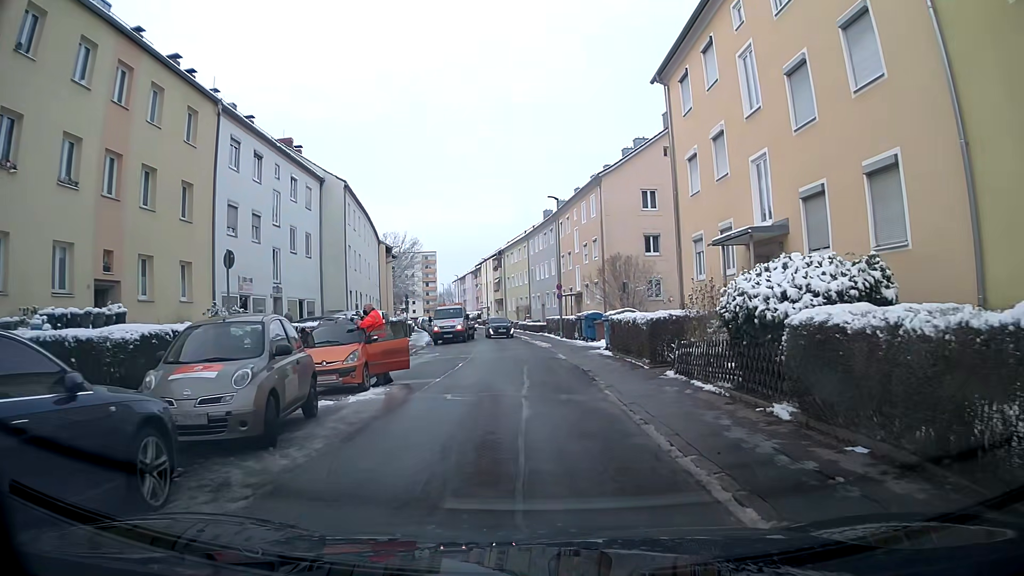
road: residential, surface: asphalt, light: Day
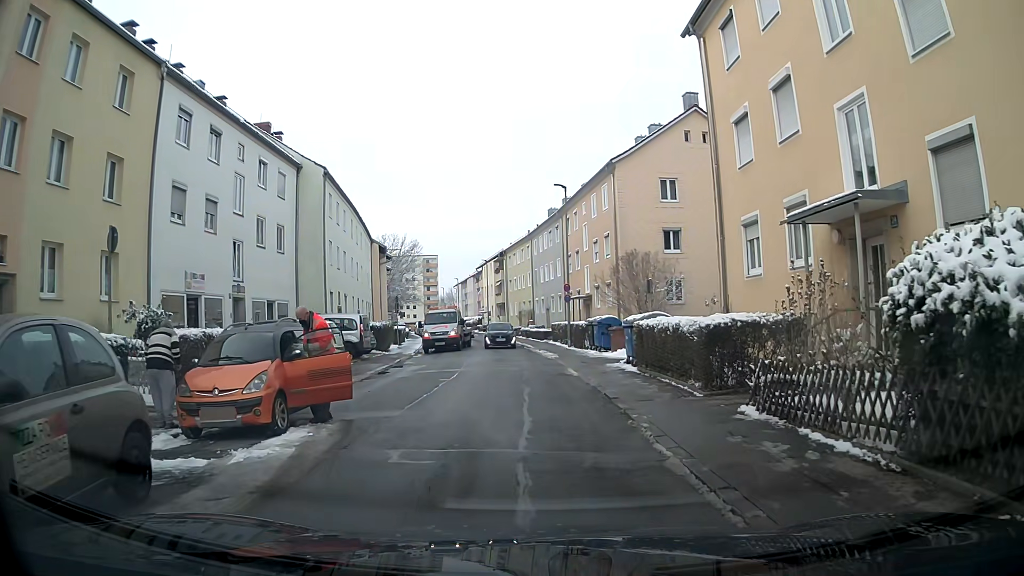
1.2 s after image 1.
(0.0, +4.8) m; -1°
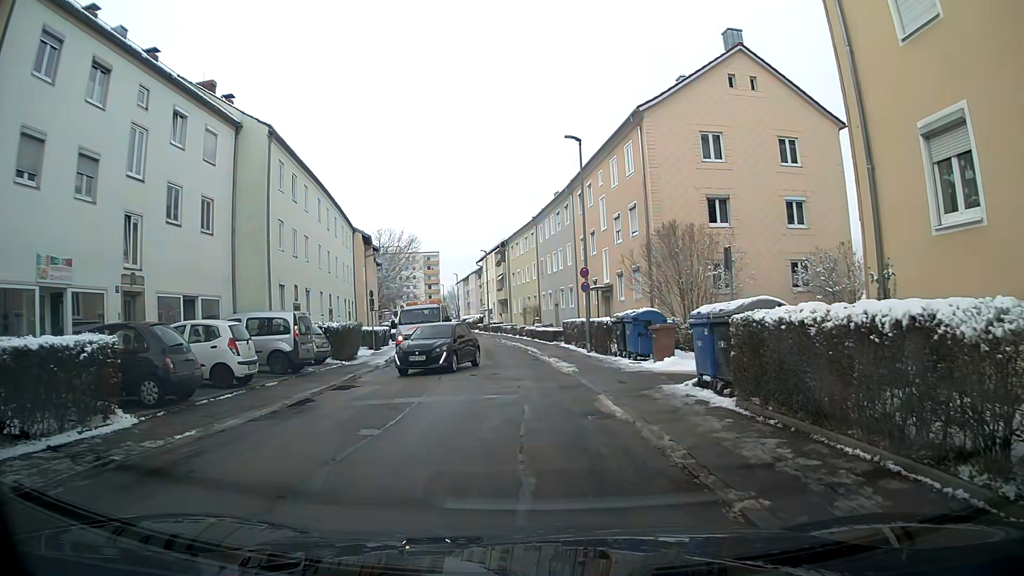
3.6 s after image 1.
(0.0, +8.4) m; +1°
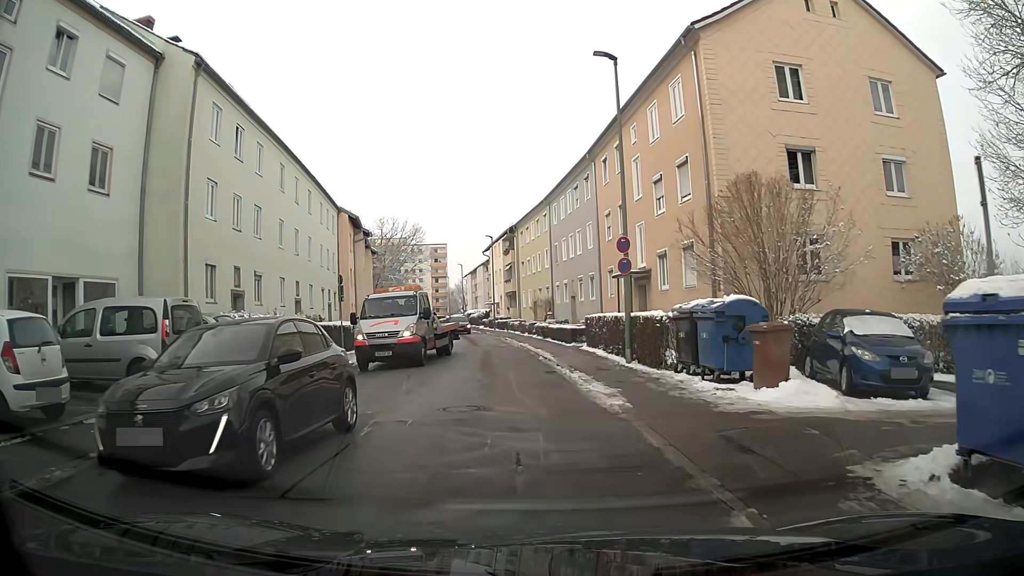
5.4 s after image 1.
(-0.1, +7.9) m; -1°
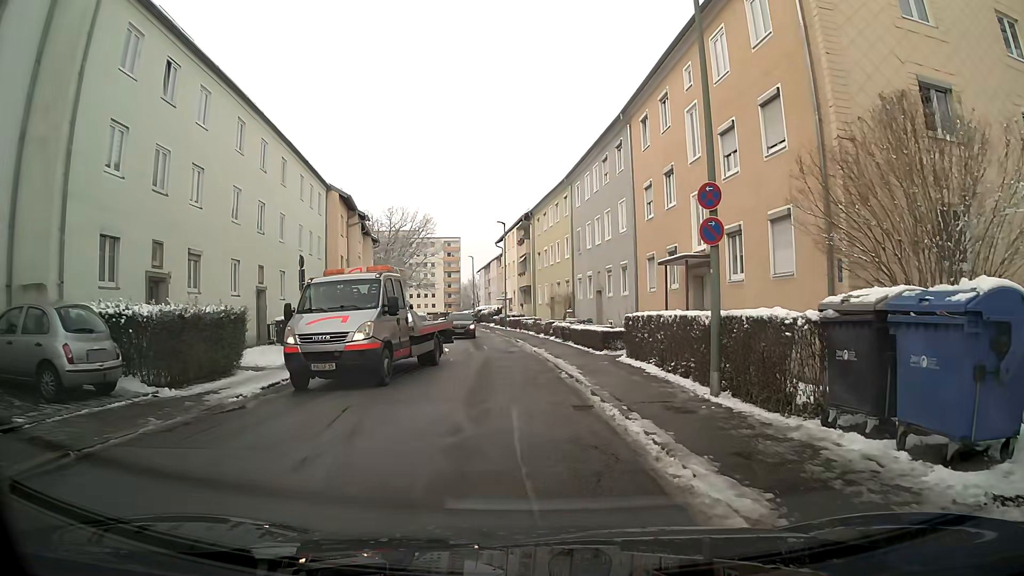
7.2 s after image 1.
(-0.1, +6.5) m; -3°
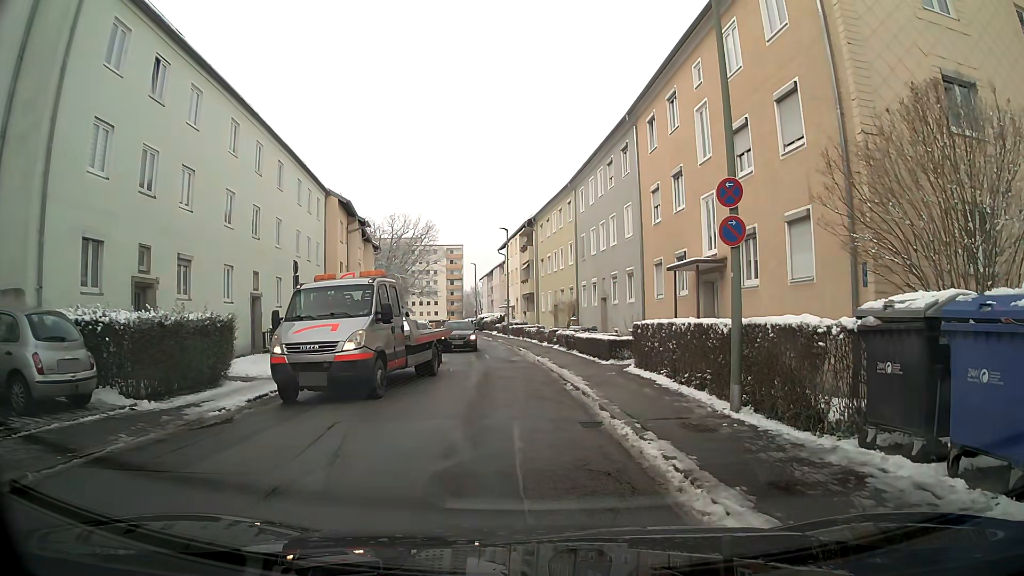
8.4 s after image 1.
(0.0, +0.8) m; 0°
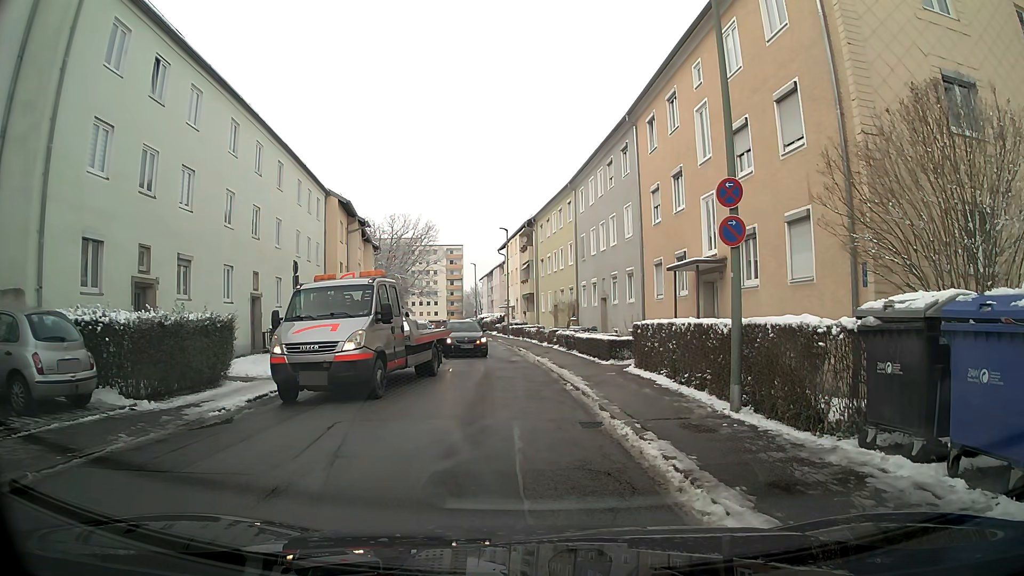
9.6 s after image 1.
(0.0, 0.0) m; 0°
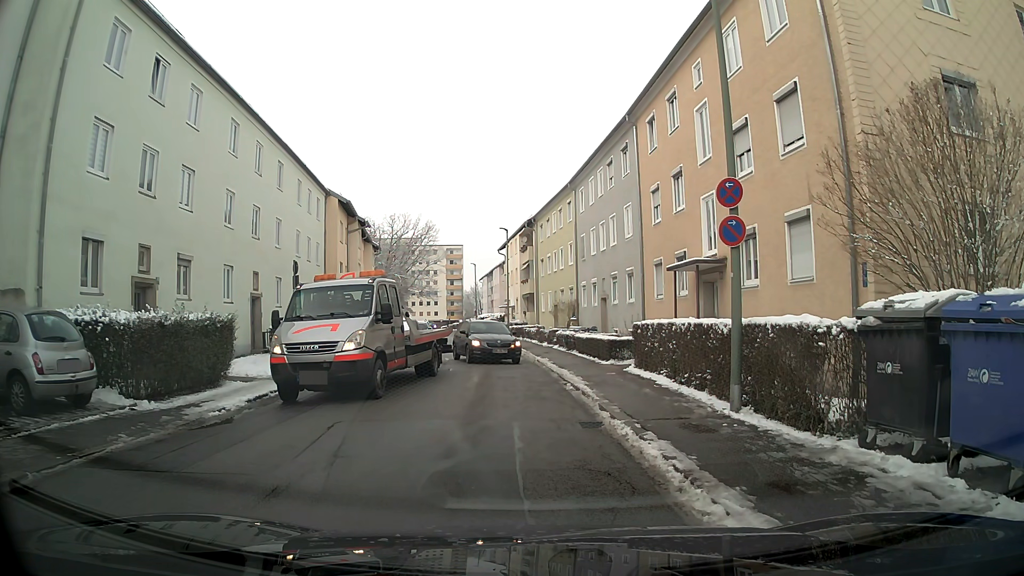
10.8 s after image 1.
(0.0, 0.0) m; 0°
(0, +10) (-1, +20) (-2, +30) (-3, +40) (-4, +50) (-5, +60) (-6, +70) (-8, +80) (-10, +89) (-11, +99) m
